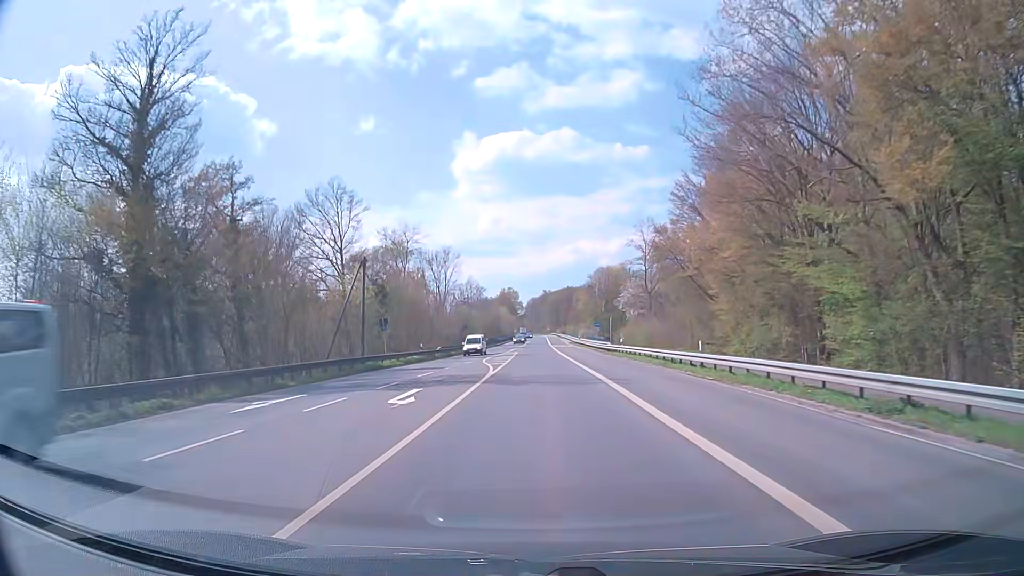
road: secondary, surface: asphalt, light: Day
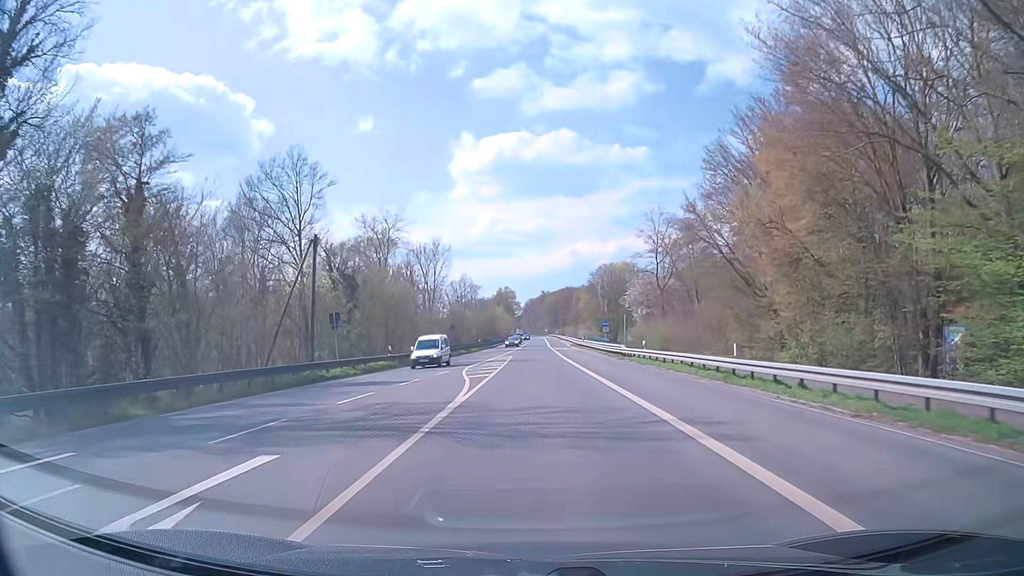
(0.0, +10.7) m; 0°
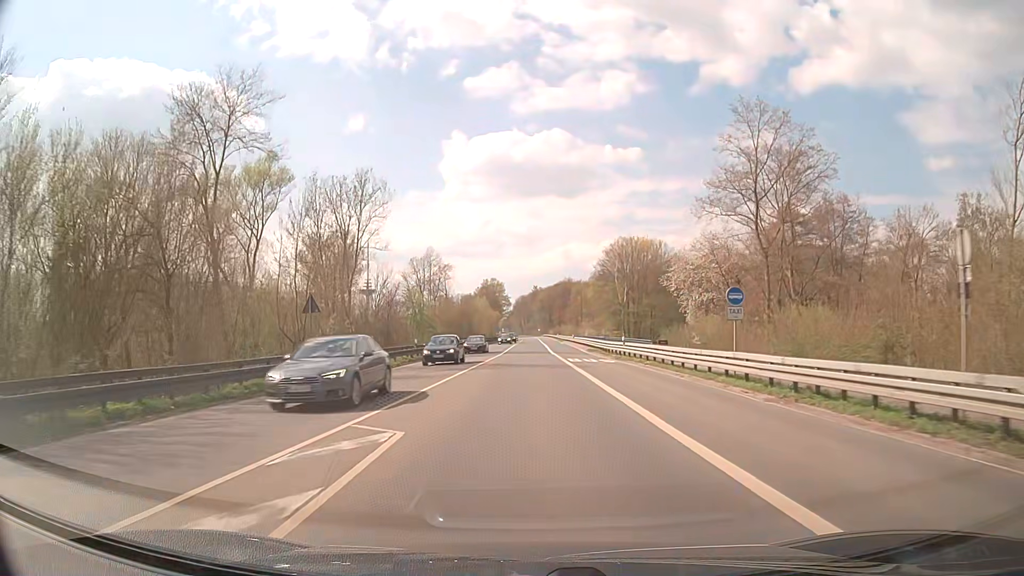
(+0.2, +42.5) m; +1°
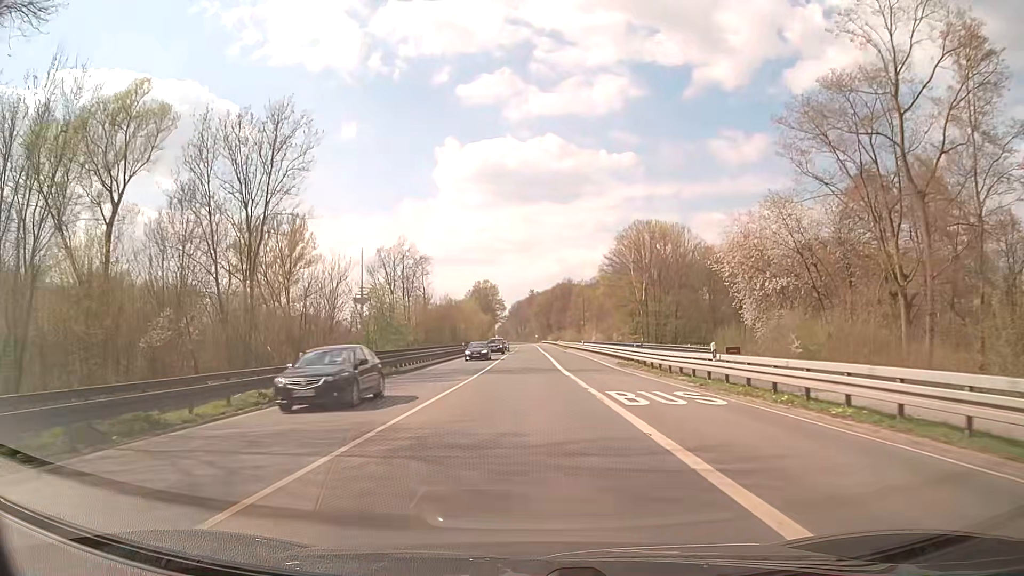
(+0.1, +21.3) m; 0°
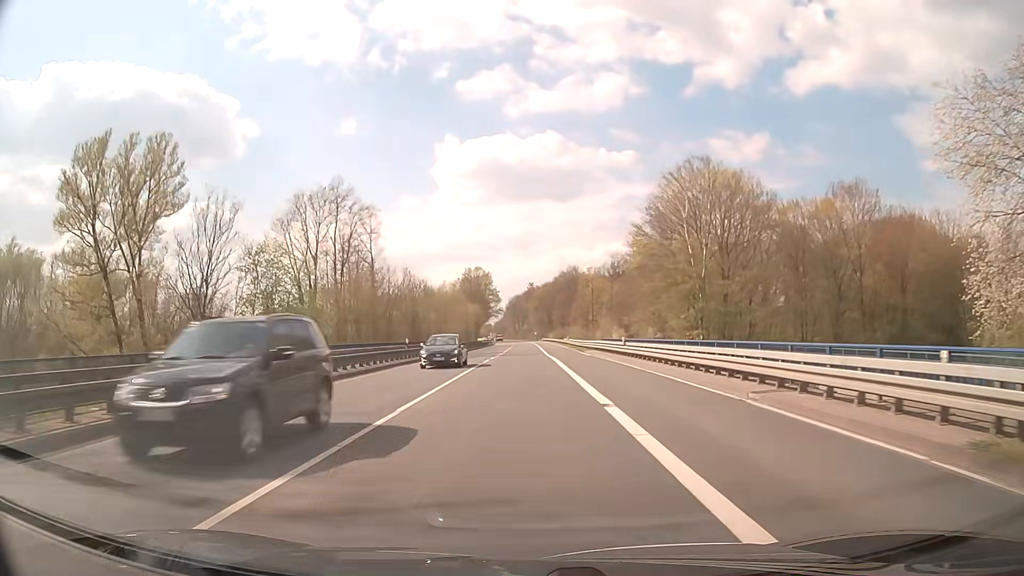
(+0.1, +31.8) m; 0°
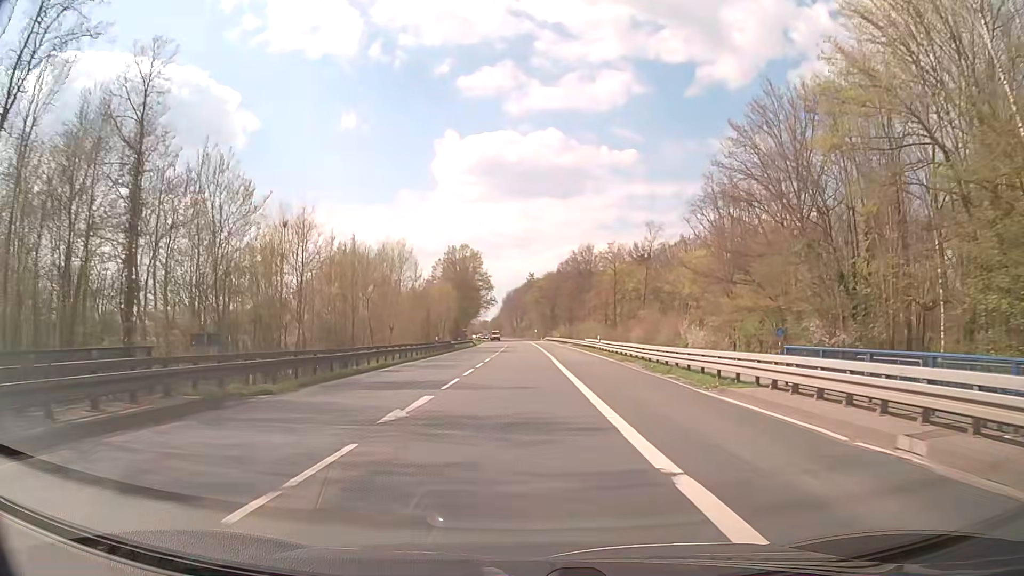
(-0.2, +42.3) m; 0°
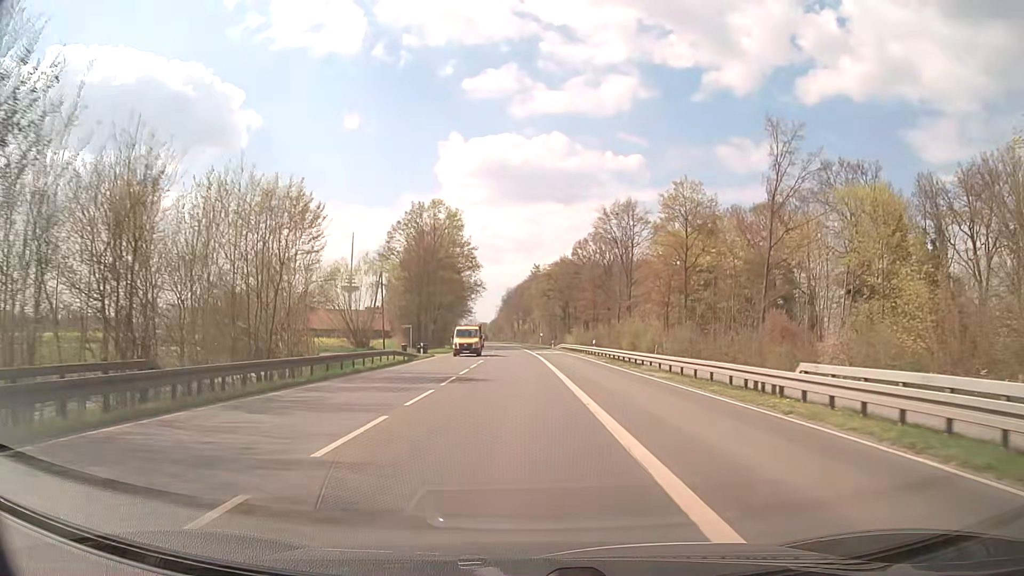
(-0.1, +53.1) m; 0°
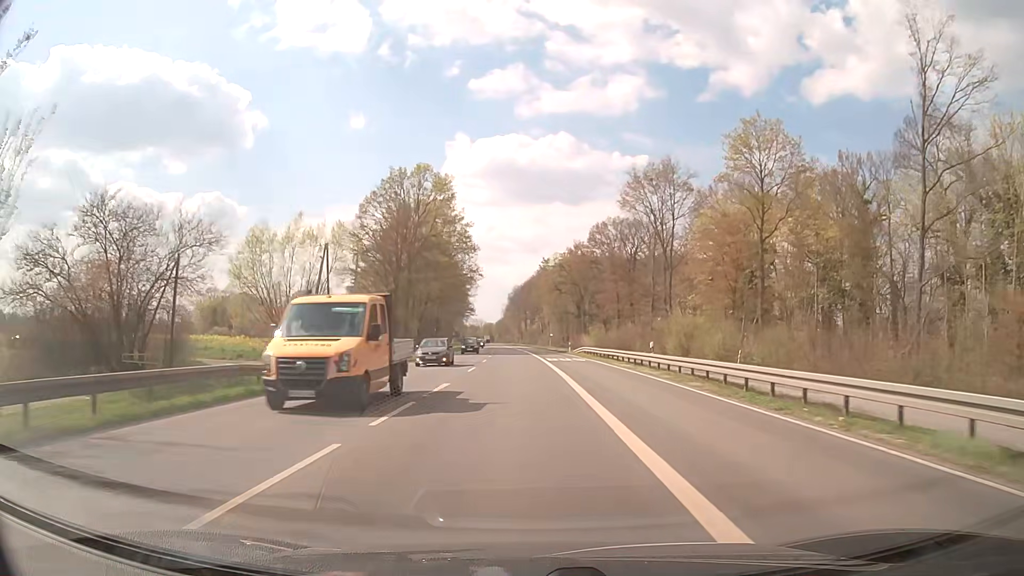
(-0.1, +21.3) m; -1°
(0, +10) (0, +20) (0, +30) (0, +40) (-1, +50) (-1, +60) (-1, +70) (-2, +80) (-2, +90) (-3, +100) m
